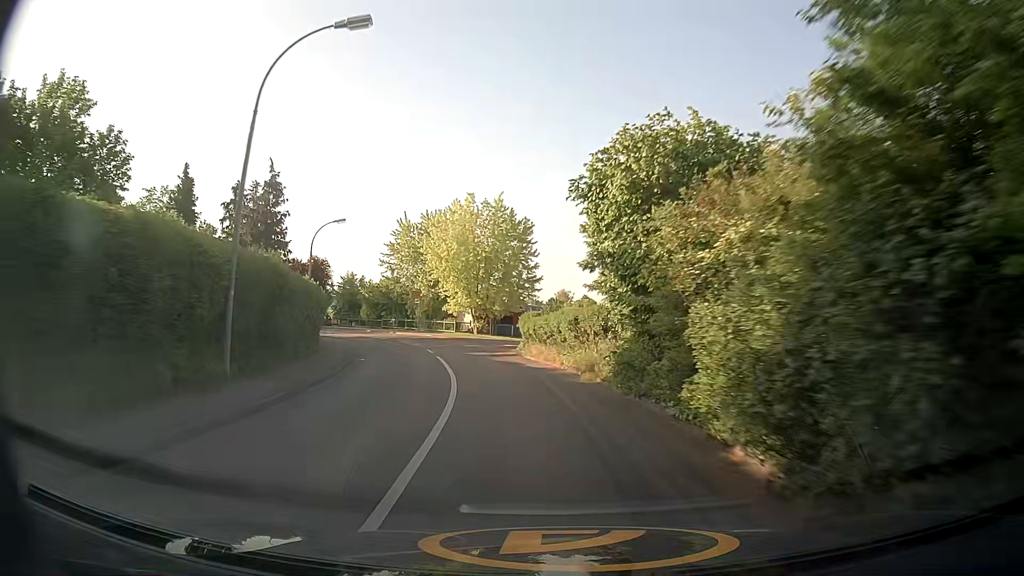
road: tertiary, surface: asphalt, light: Day
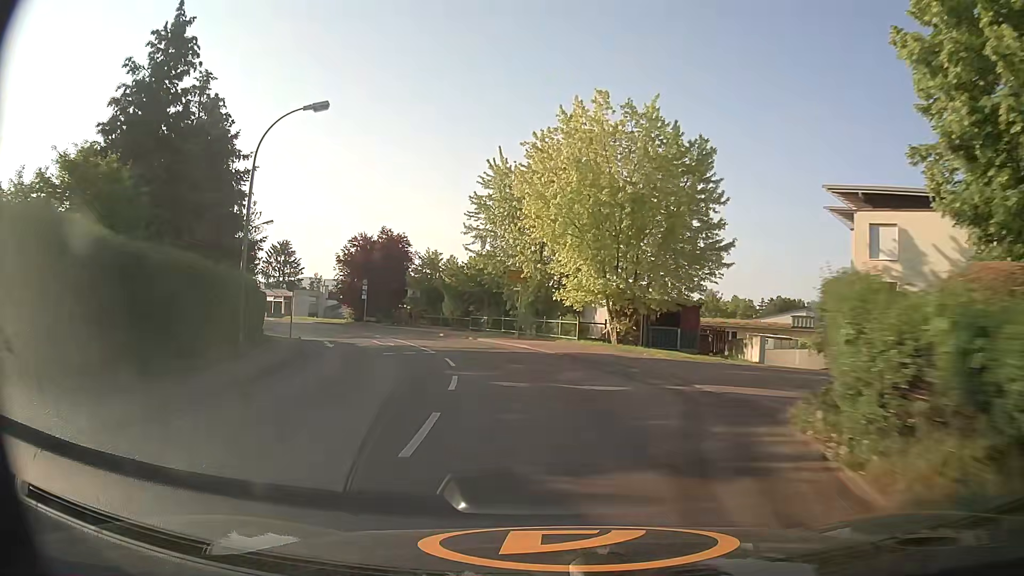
(-2.2, +24.6) m; -11°
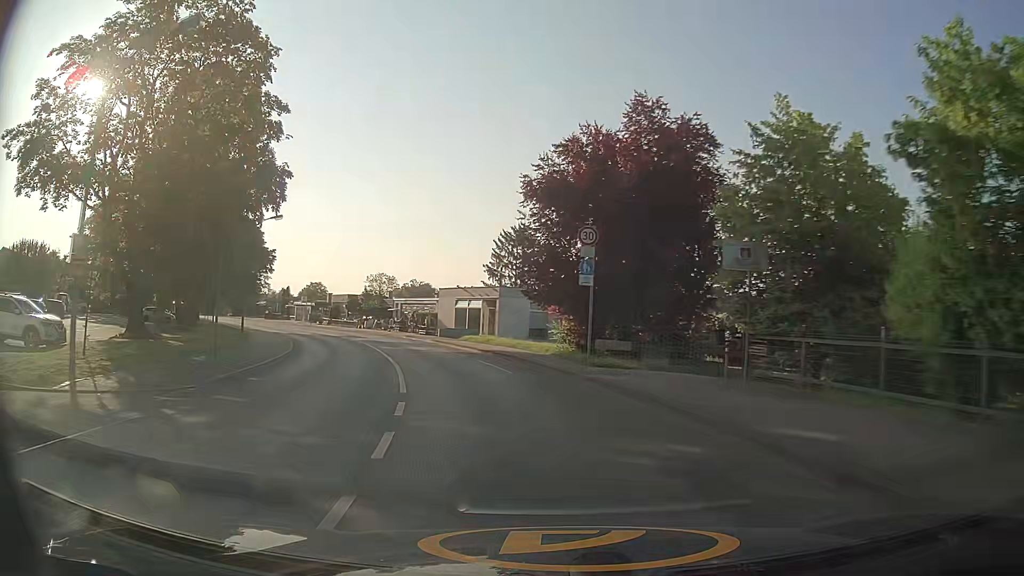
(-8.2, +39.0) m; -26°
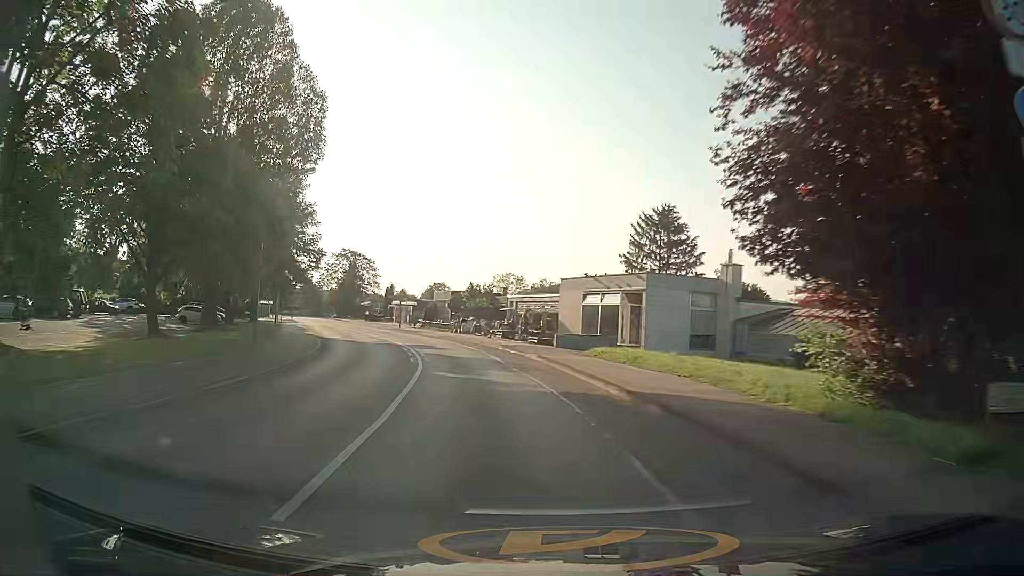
(-1.4, +15.5) m; -11°
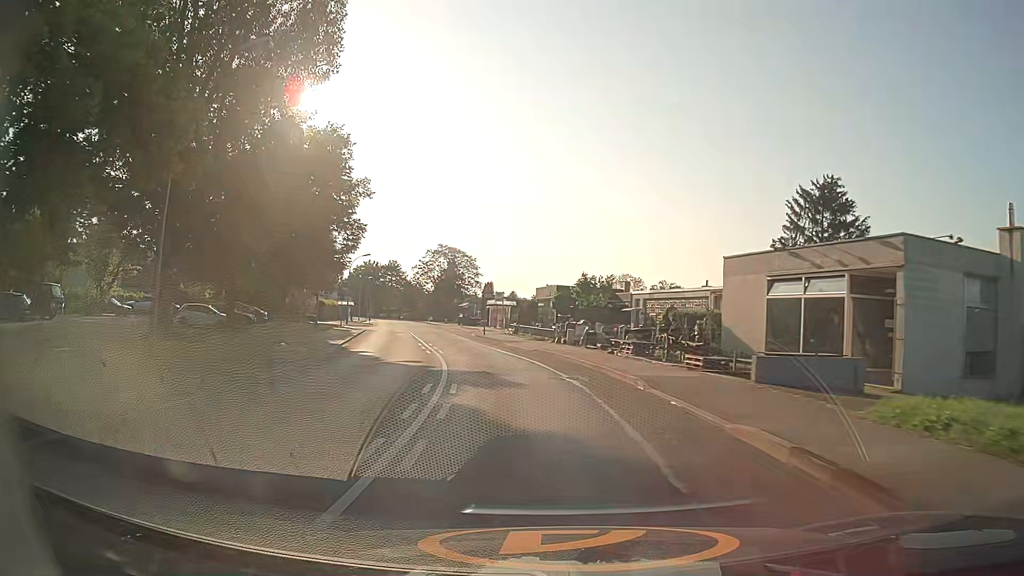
(-1.5, +15.7) m; -10°
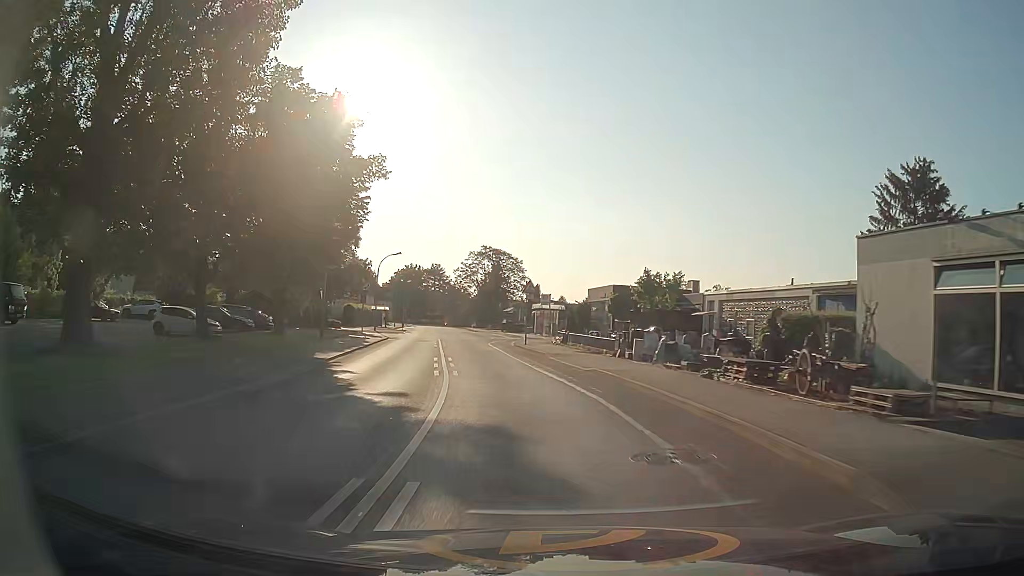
(-0.3, +8.0) m; -4°
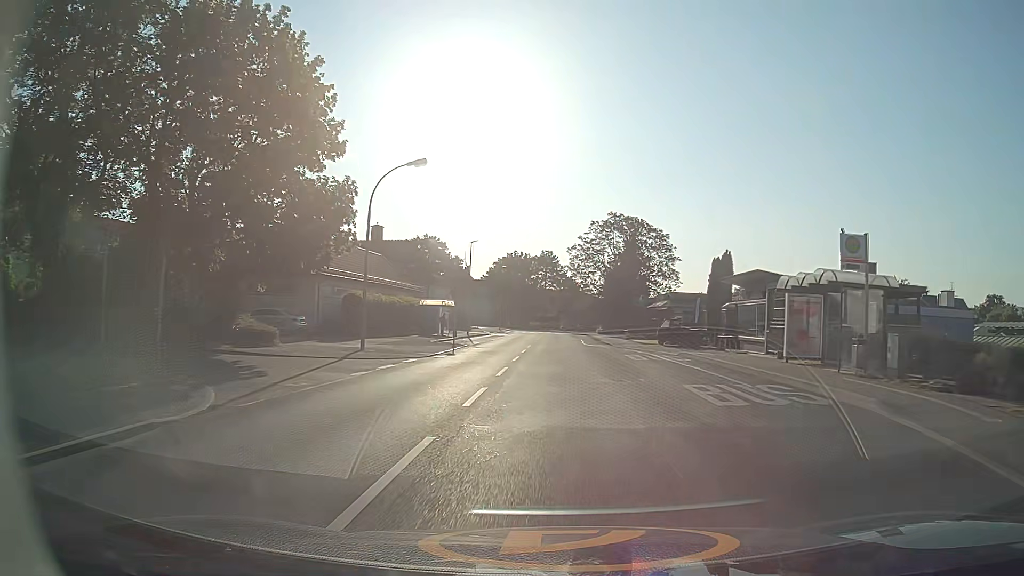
(-5.1, +39.9) m; -11°
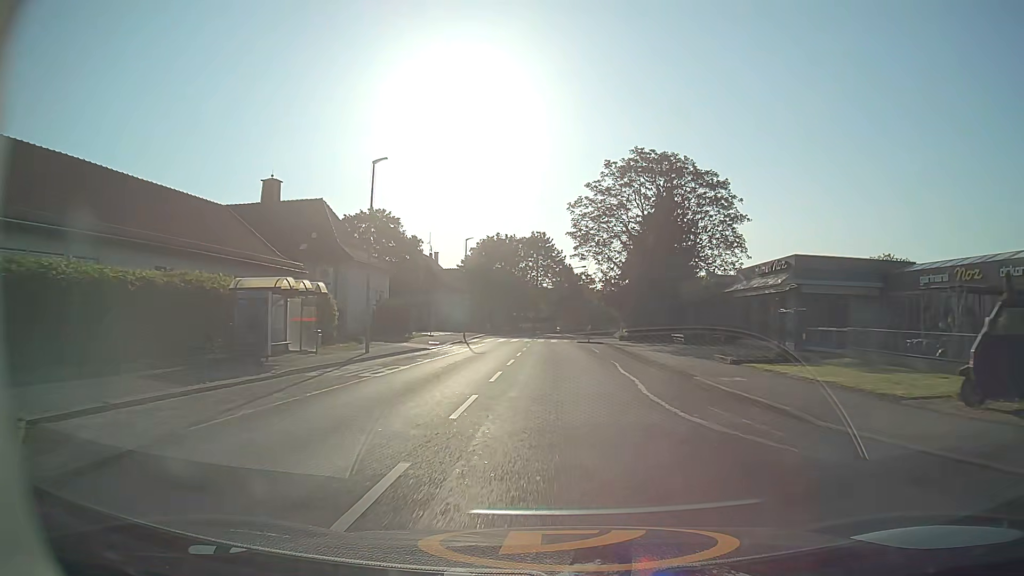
(+0.2, +31.7) m; +1°
(0, +10) (0, +20) (0, +30) (0, +40) (0, +50) (0, +60) (0, +70) (+1, +80) (+2, +90) (+6, +99) m
